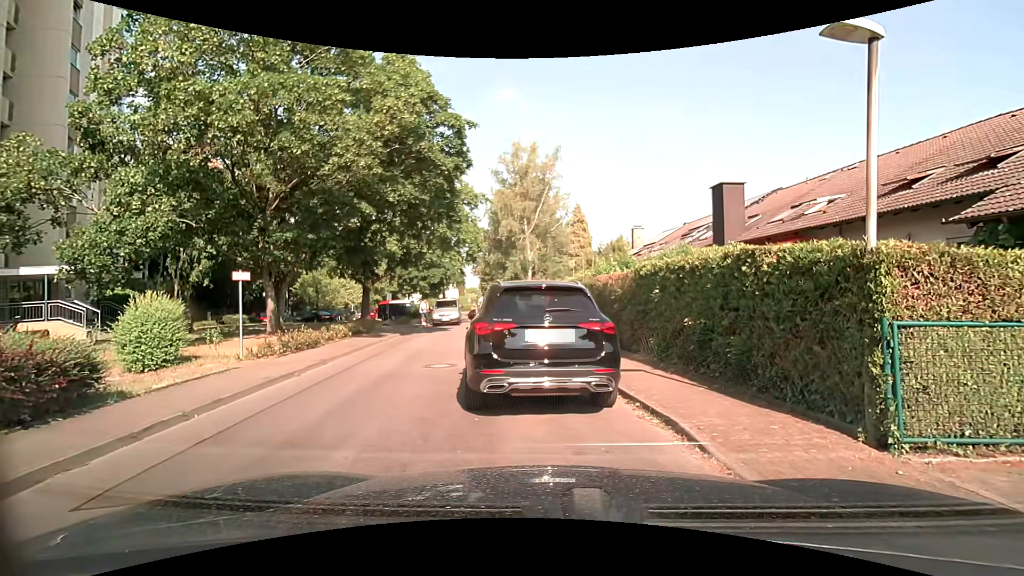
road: residential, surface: asphalt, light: Day
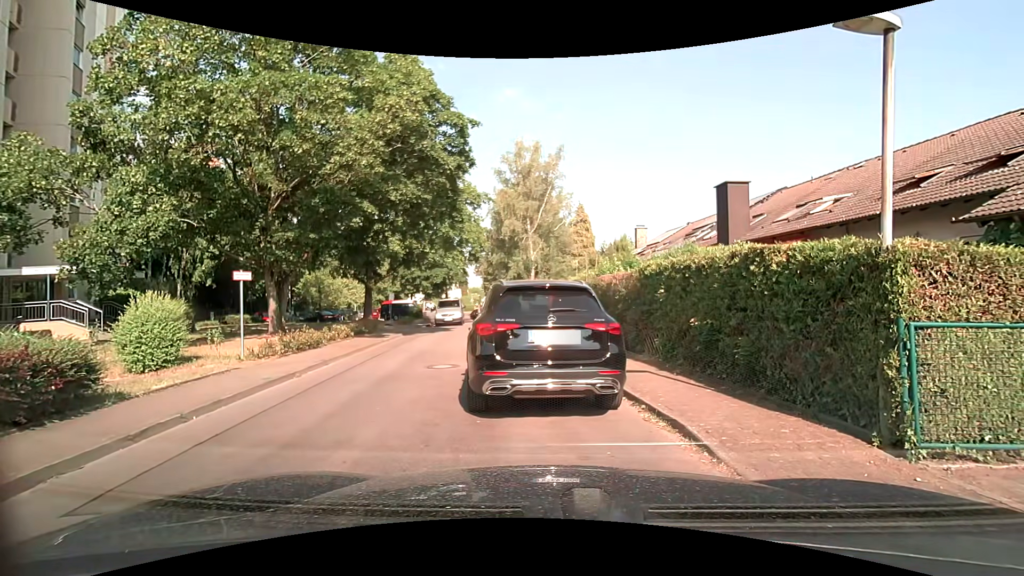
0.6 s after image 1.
(0.0, +0.1) m; 0°
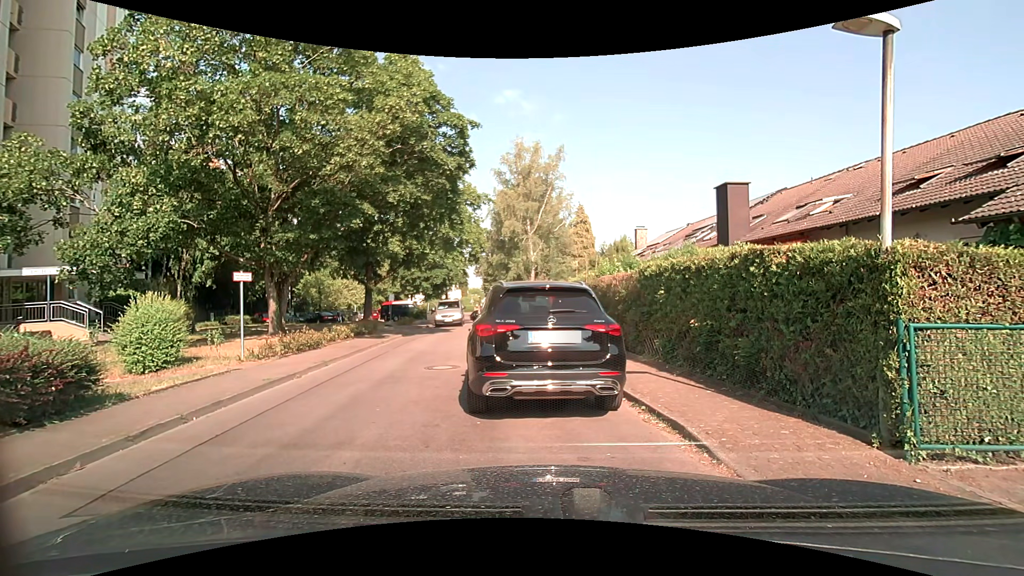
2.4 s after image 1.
(0.0, +0.1) m; 0°
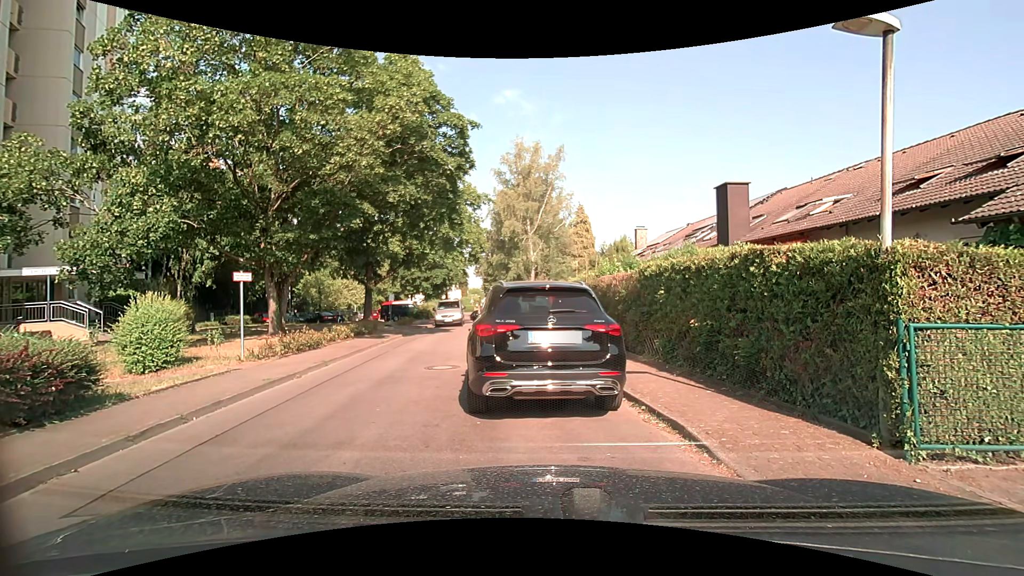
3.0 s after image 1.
(0.0, 0.0) m; 0°
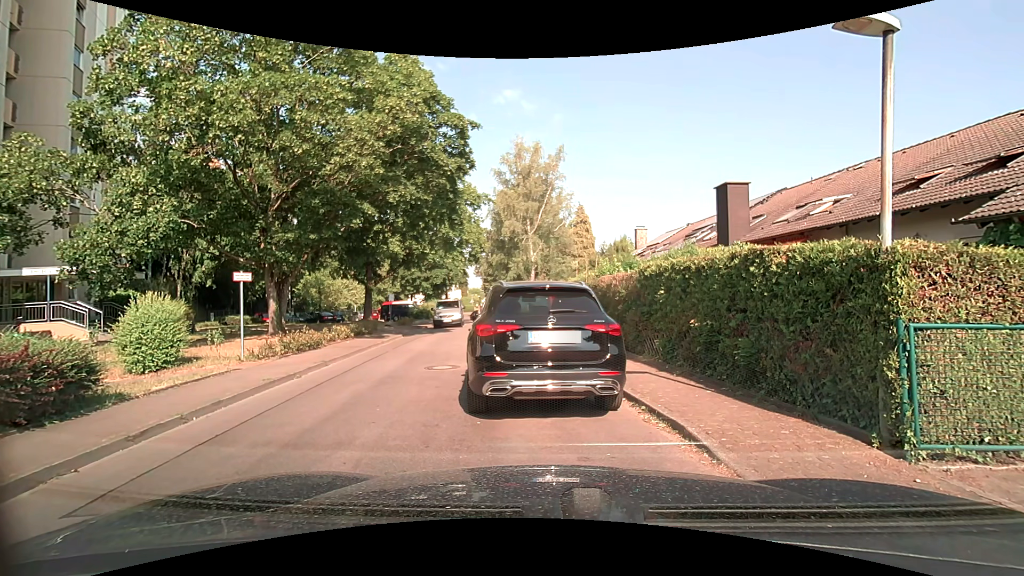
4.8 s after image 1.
(0.0, 0.0) m; 0°
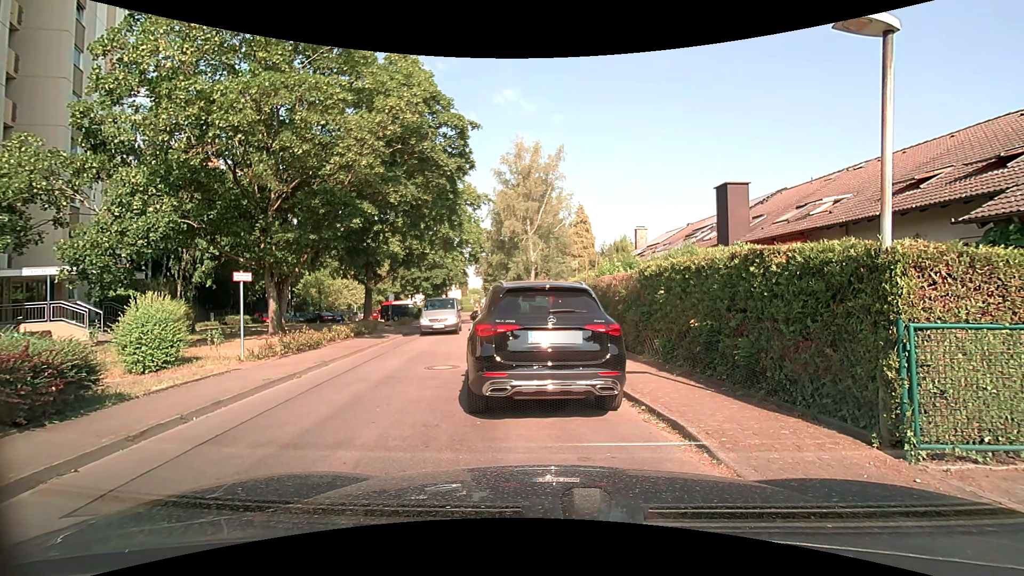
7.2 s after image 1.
(0.0, 0.0) m; 0°
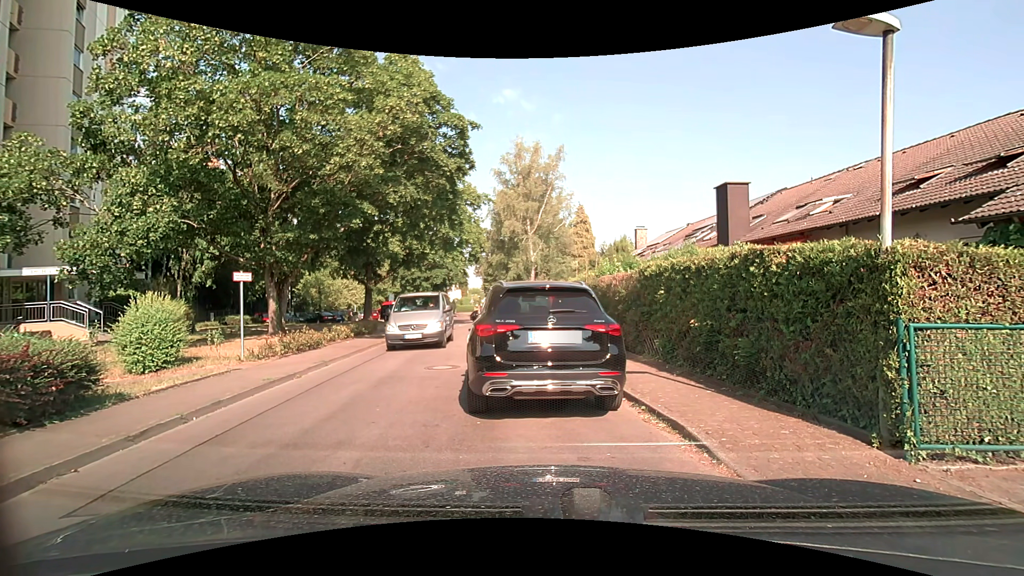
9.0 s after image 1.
(0.0, 0.0) m; 0°
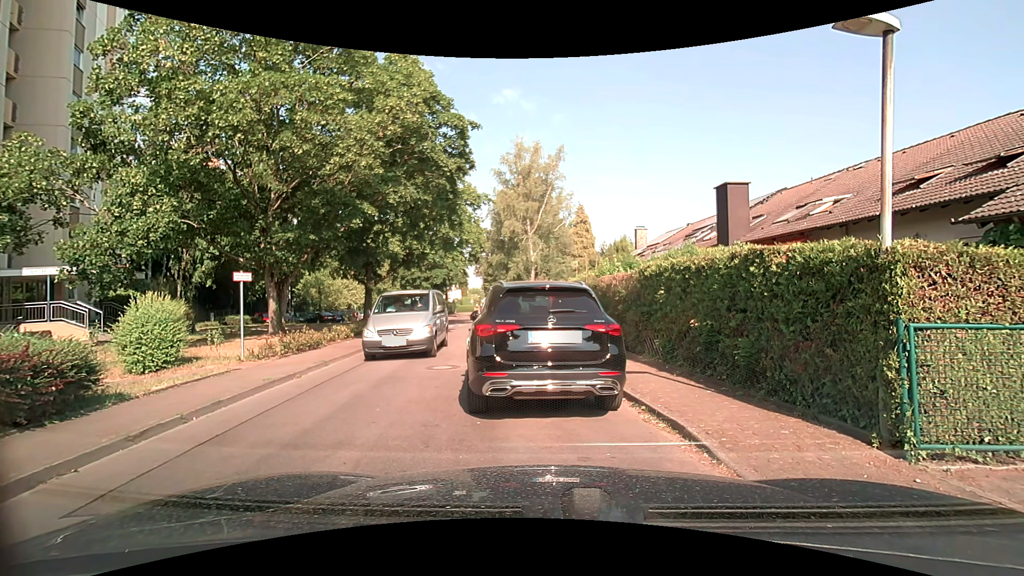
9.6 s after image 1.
(0.0, 0.0) m; 0°
